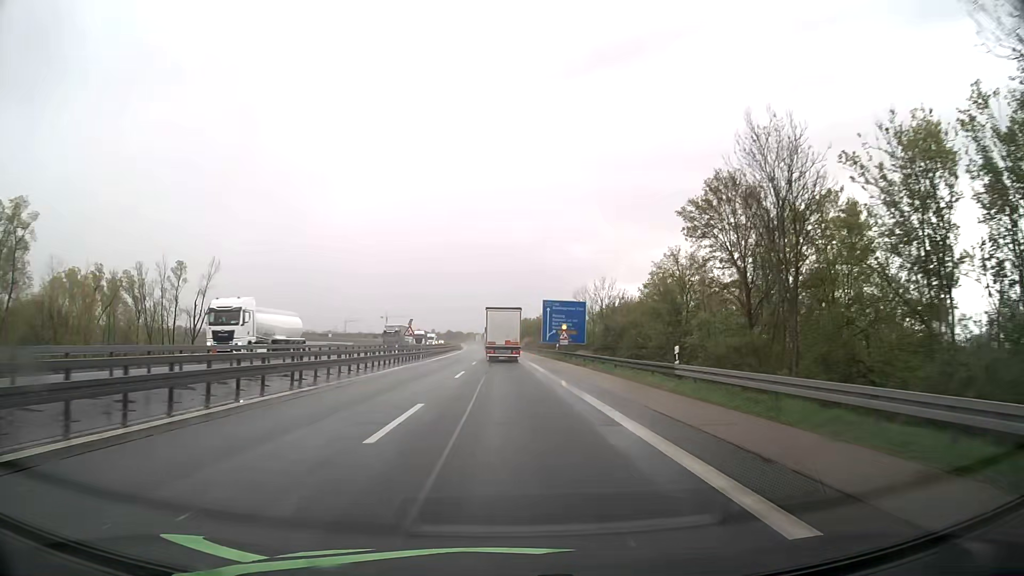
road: motorway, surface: asphalt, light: Day
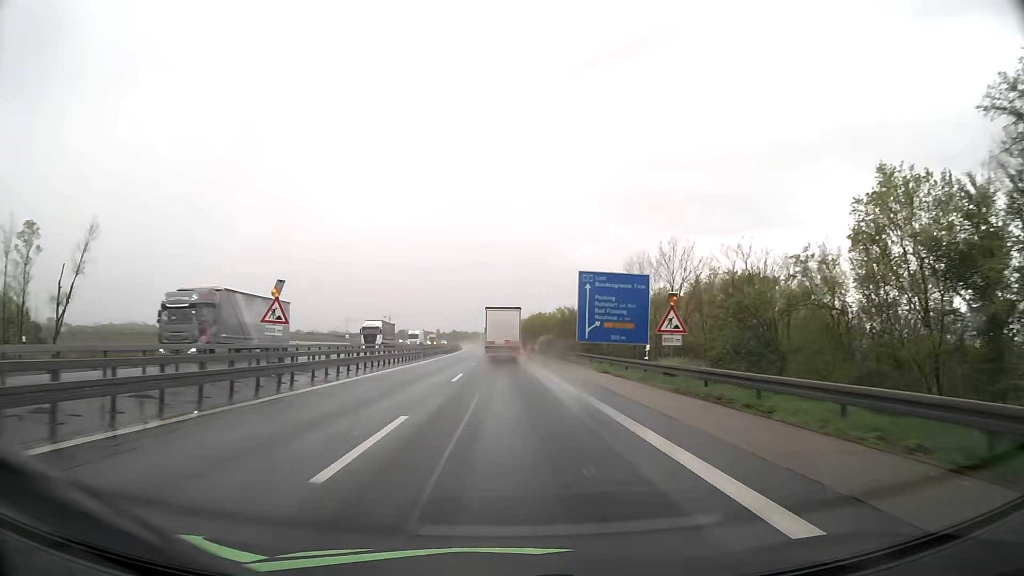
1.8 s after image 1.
(-0.3, +38.7) m; -1°
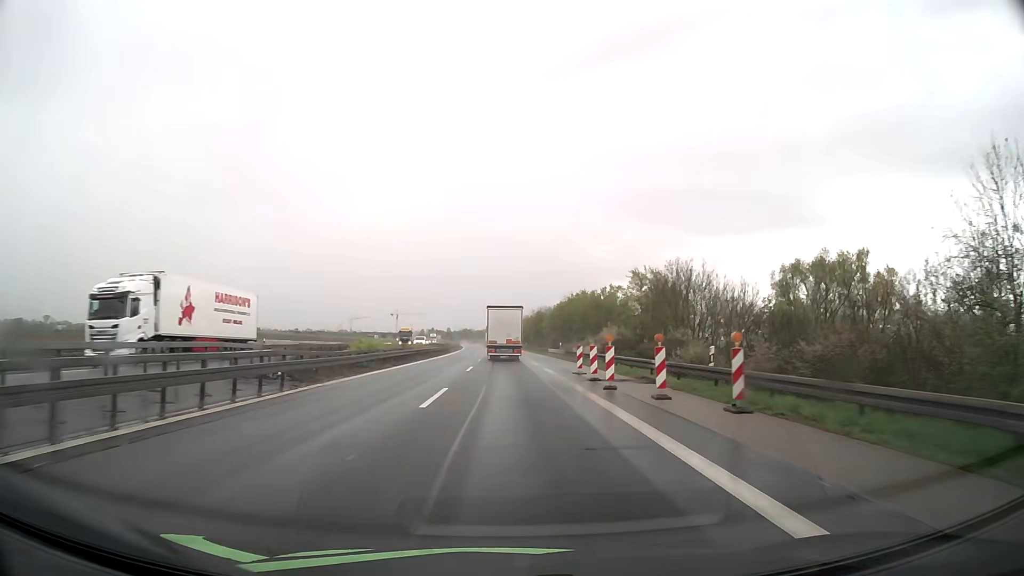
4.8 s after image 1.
(-0.8, +64.6) m; -1°
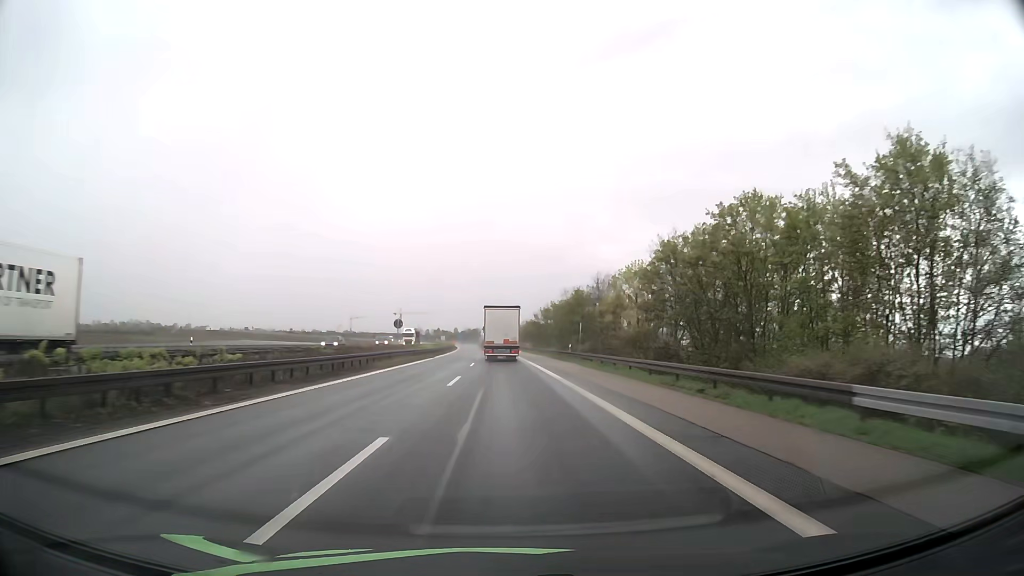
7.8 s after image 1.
(-0.6, +64.6) m; -1°
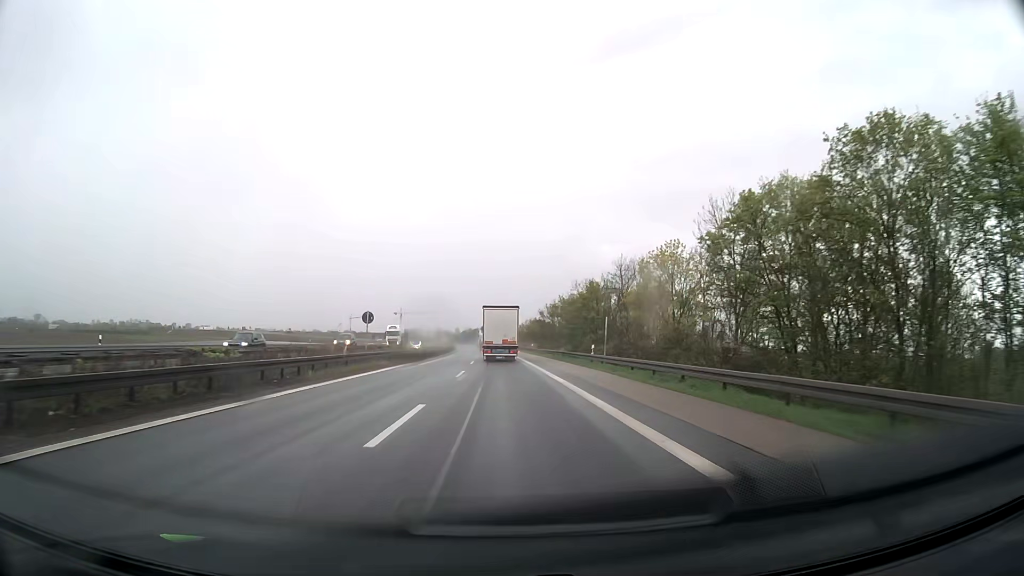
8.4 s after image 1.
(0.0, +12.9) m; 0°
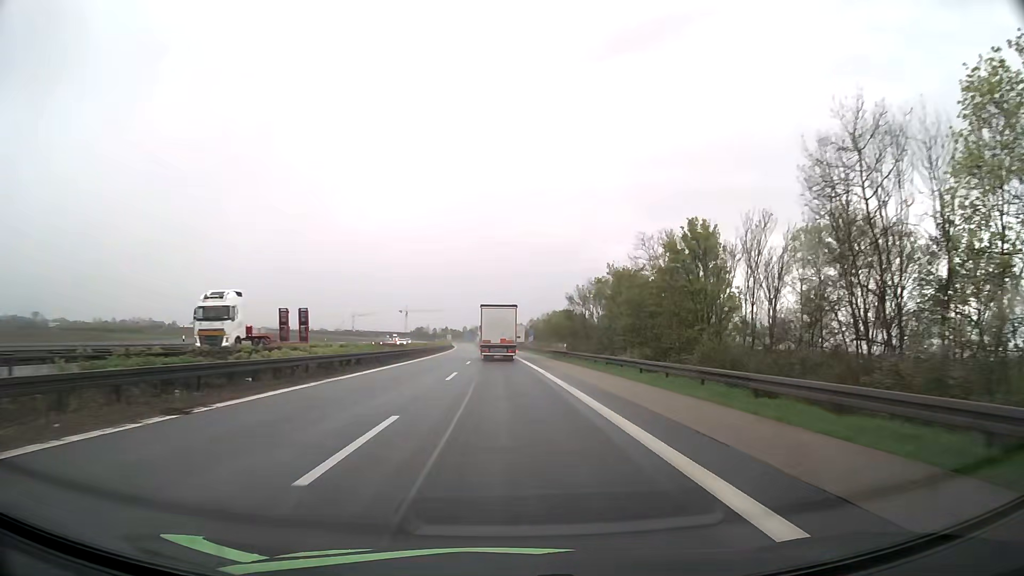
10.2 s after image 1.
(-0.2, +38.6) m; -1°
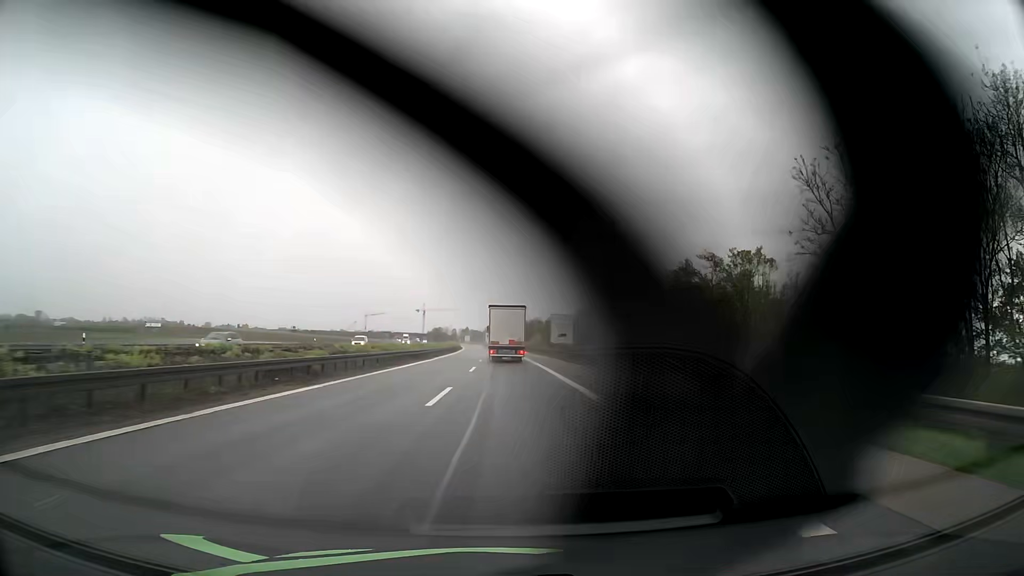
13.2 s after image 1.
(-1.2, +63.9) m; -2°
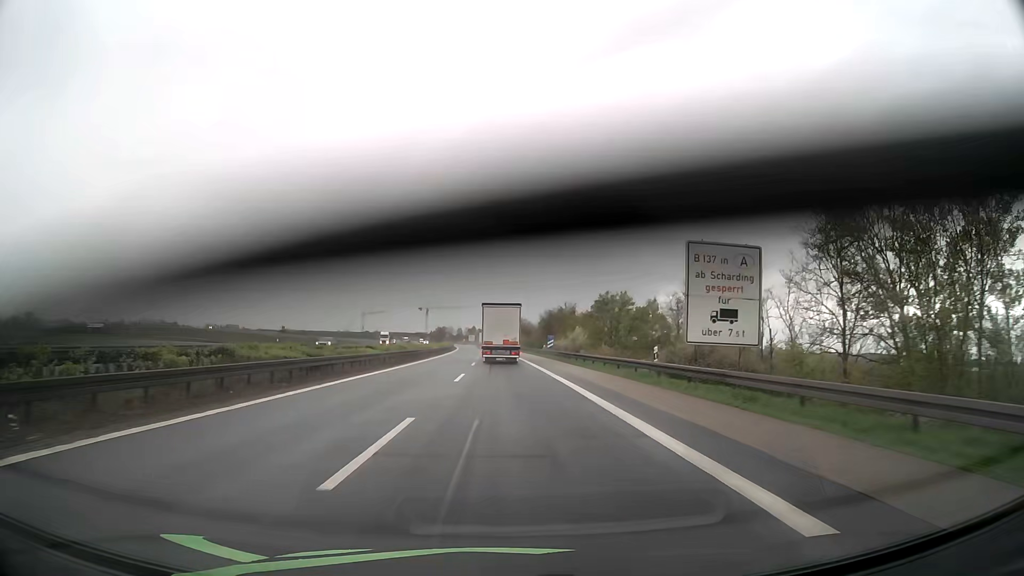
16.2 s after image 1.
(-0.5, +62.3) m; -1°
(0, +10) (0, +20) (0, +30) (0, +40) (-1, +50) (-1, +60) (-1, +70) (-1, +80) (-1, +90) (-2, +100) m
